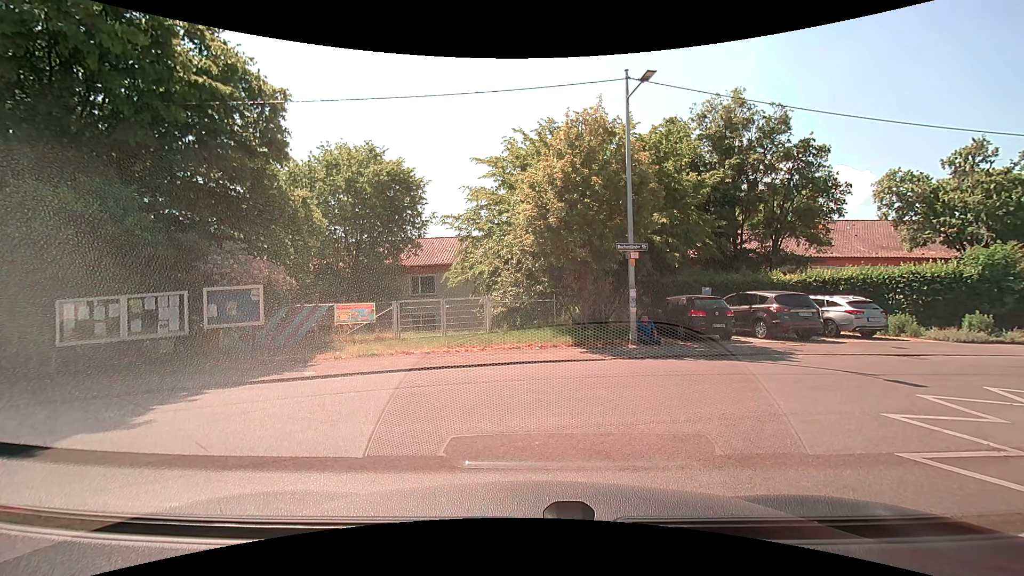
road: residential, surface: asphalt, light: Day
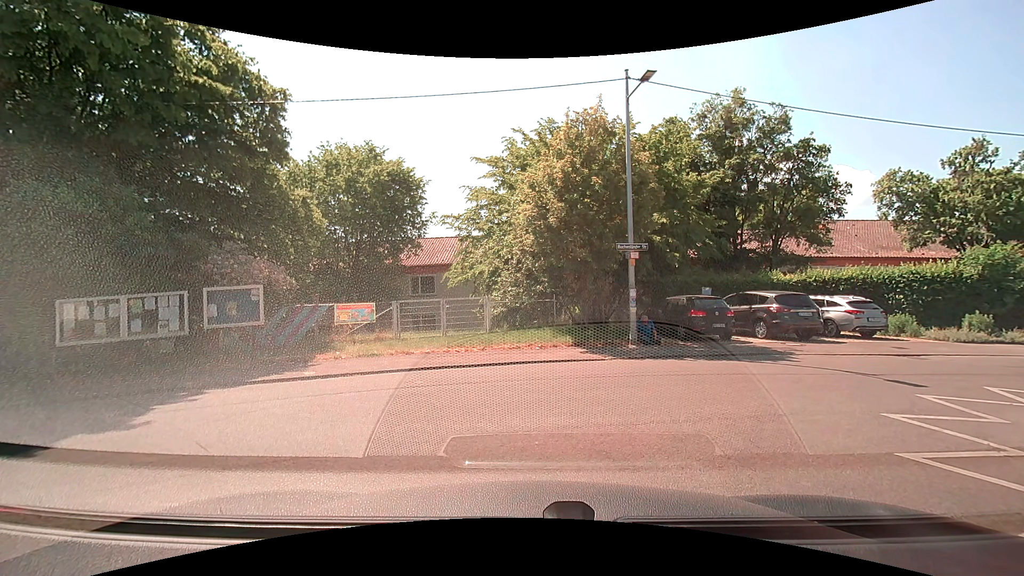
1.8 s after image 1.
(0.0, 0.0) m; 0°
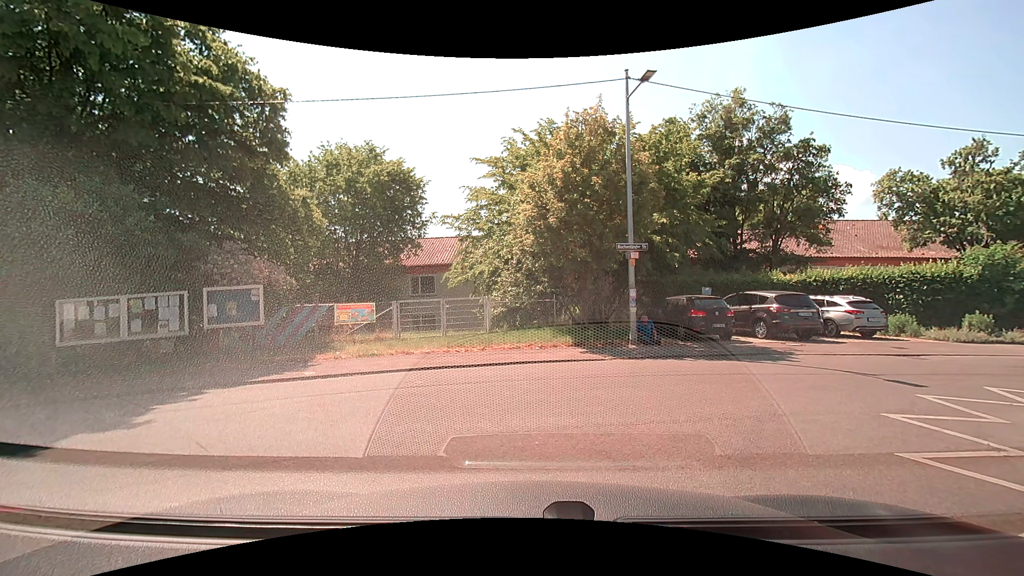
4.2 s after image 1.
(0.0, 0.0) m; 0°
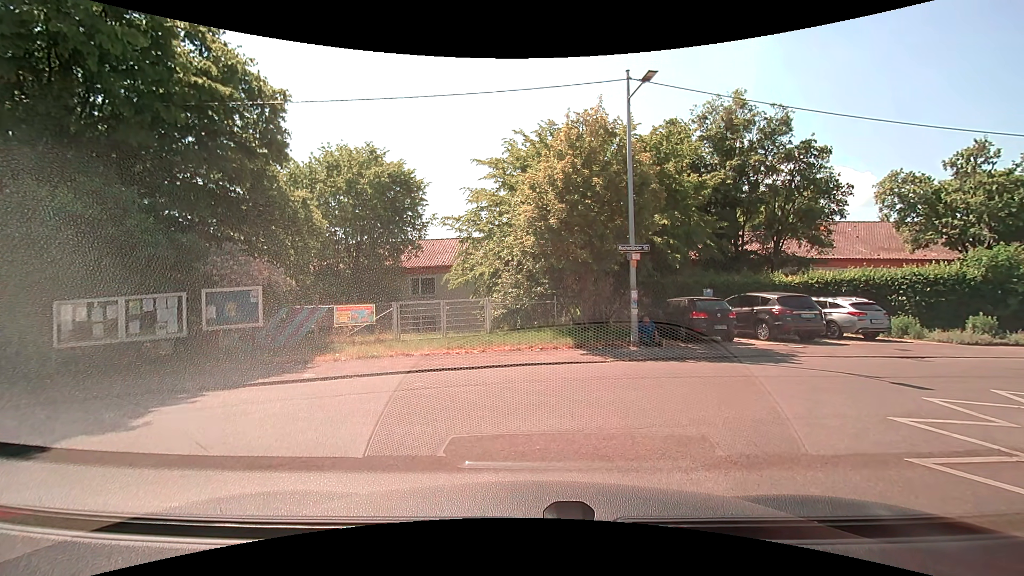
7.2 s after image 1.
(0.0, +0.1) m; 0°
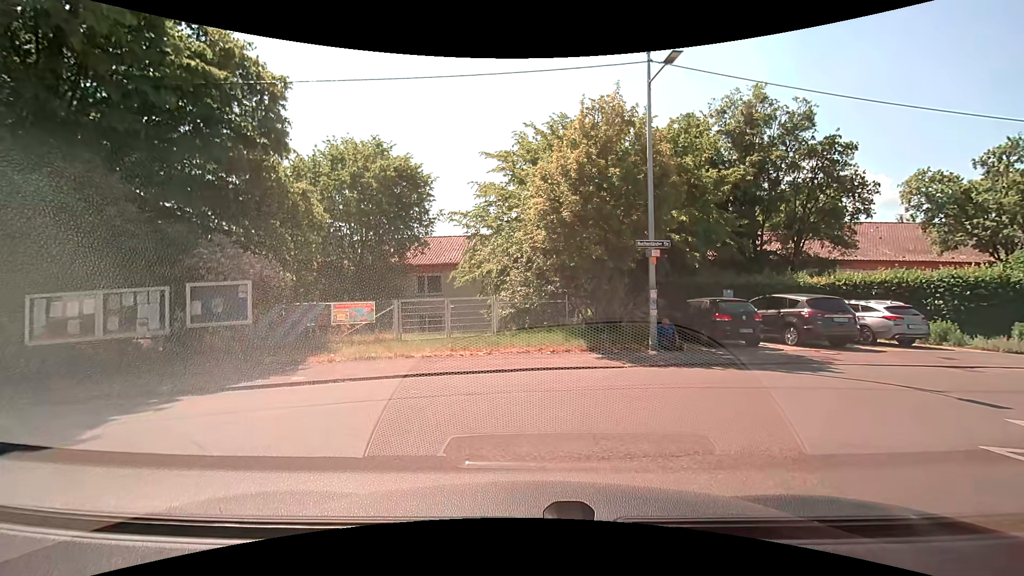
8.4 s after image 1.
(0.0, +1.0) m; 0°
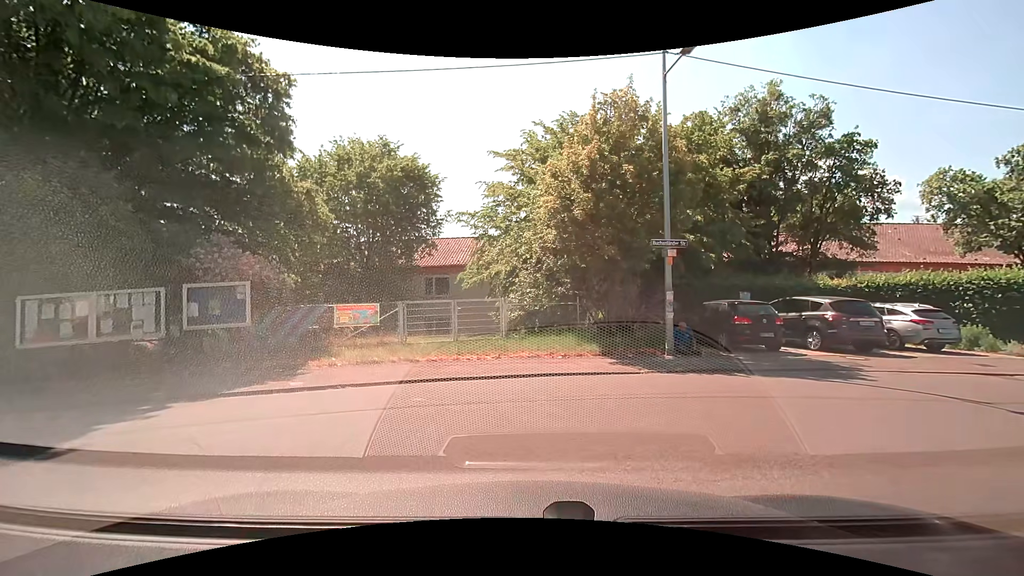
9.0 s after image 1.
(0.0, +0.6) m; 0°
